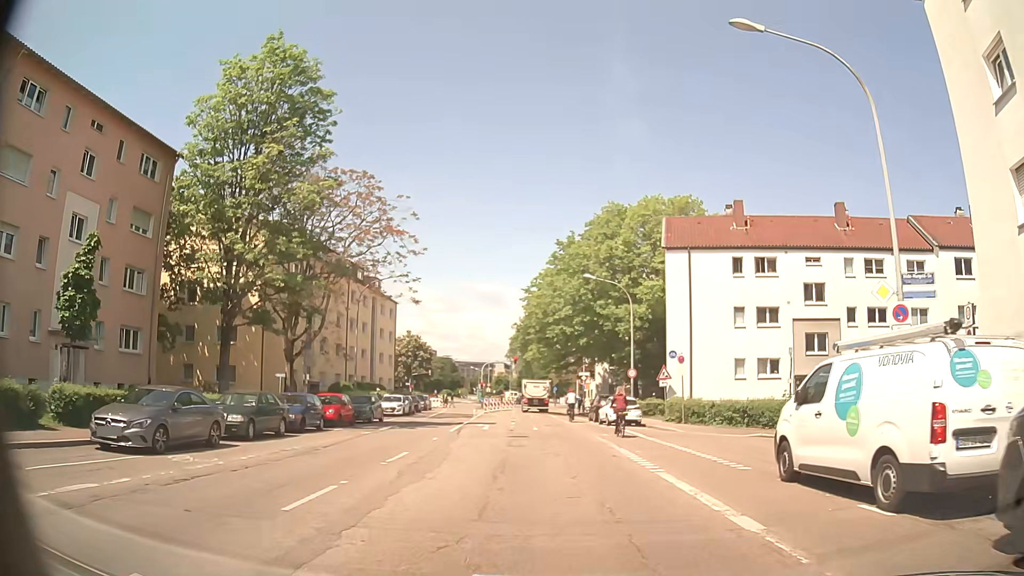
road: residential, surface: asphalt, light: Day
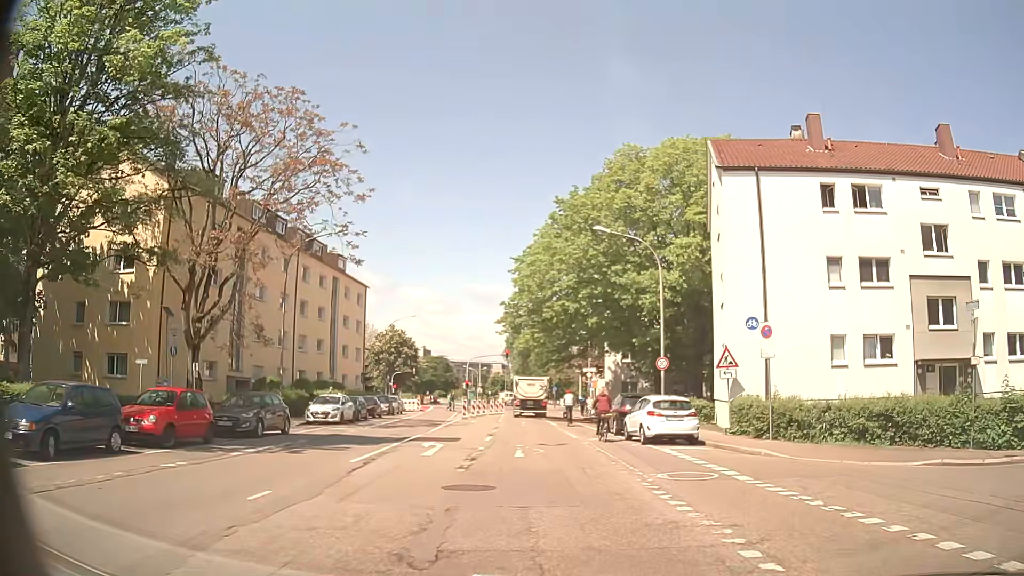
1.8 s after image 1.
(-0.1, +13.4) m; -1°
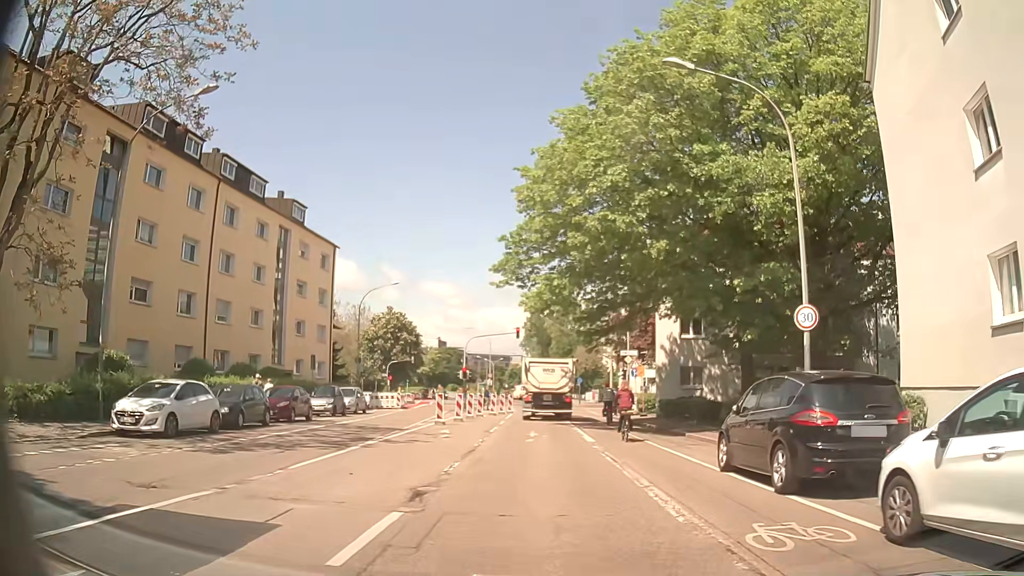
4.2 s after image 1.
(-0.1, +16.8) m; -1°
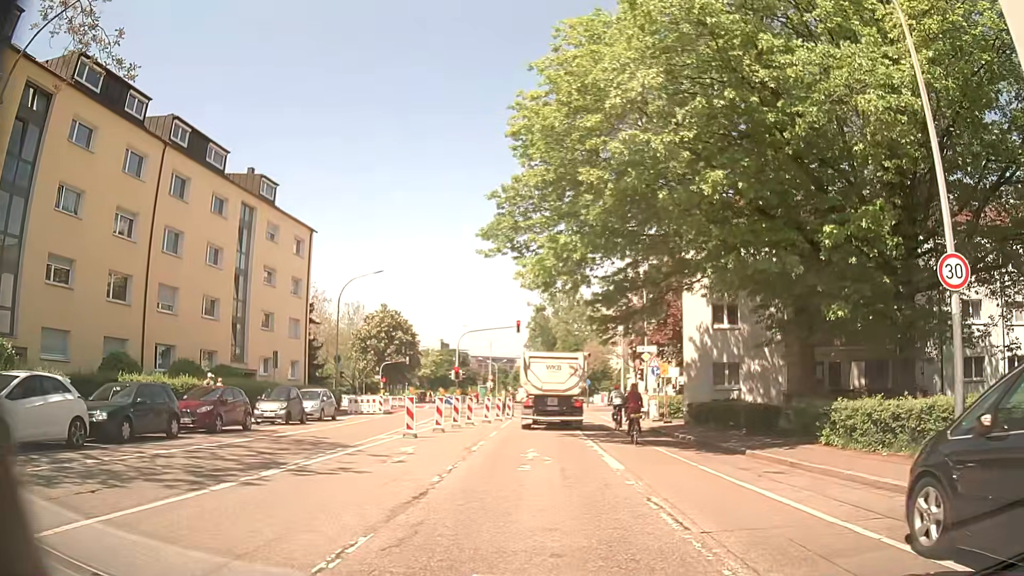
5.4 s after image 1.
(-0.1, +6.5) m; -2°
